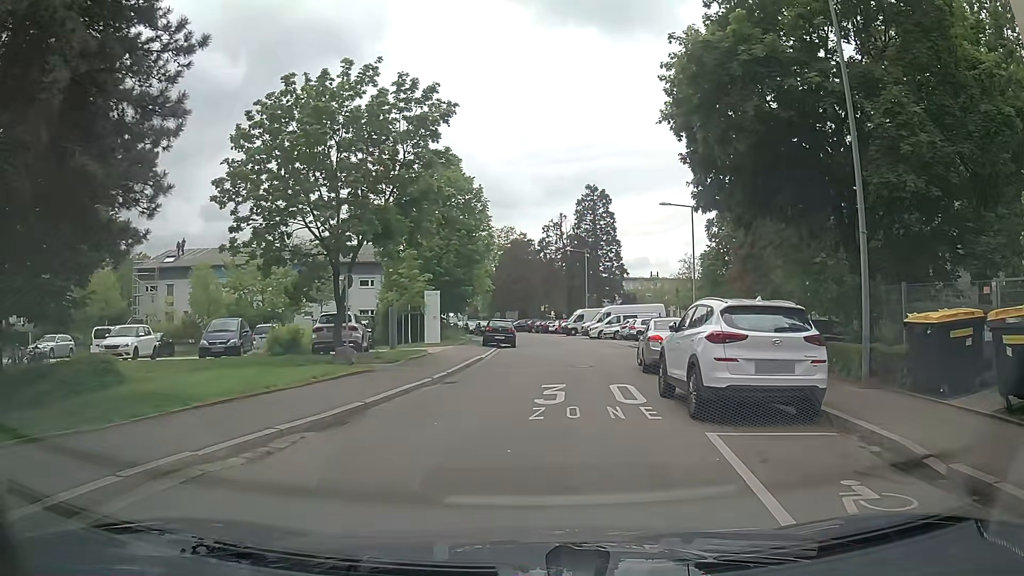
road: residential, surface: asphalt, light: Day
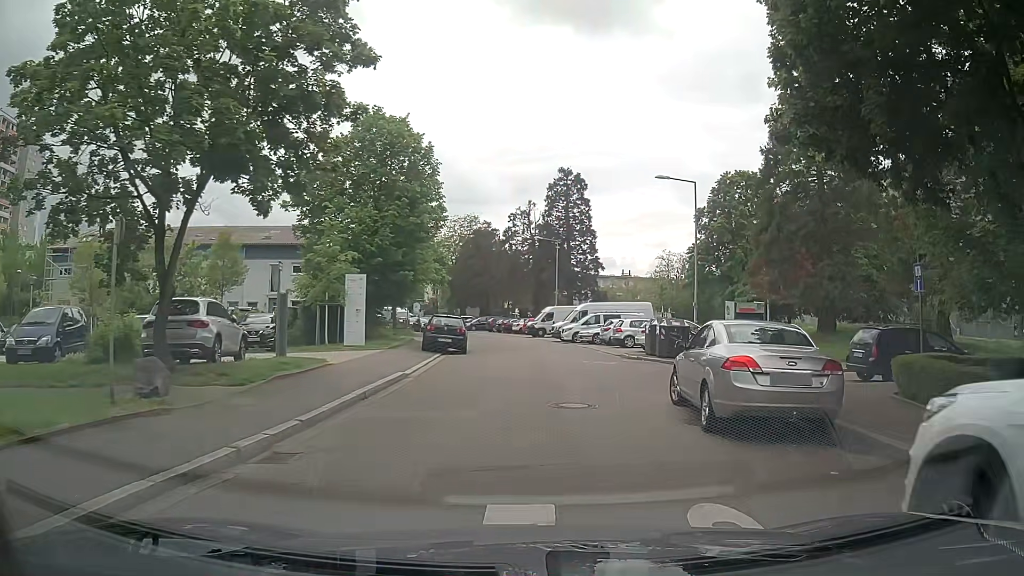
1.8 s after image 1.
(+0.3, +9.4) m; +5°
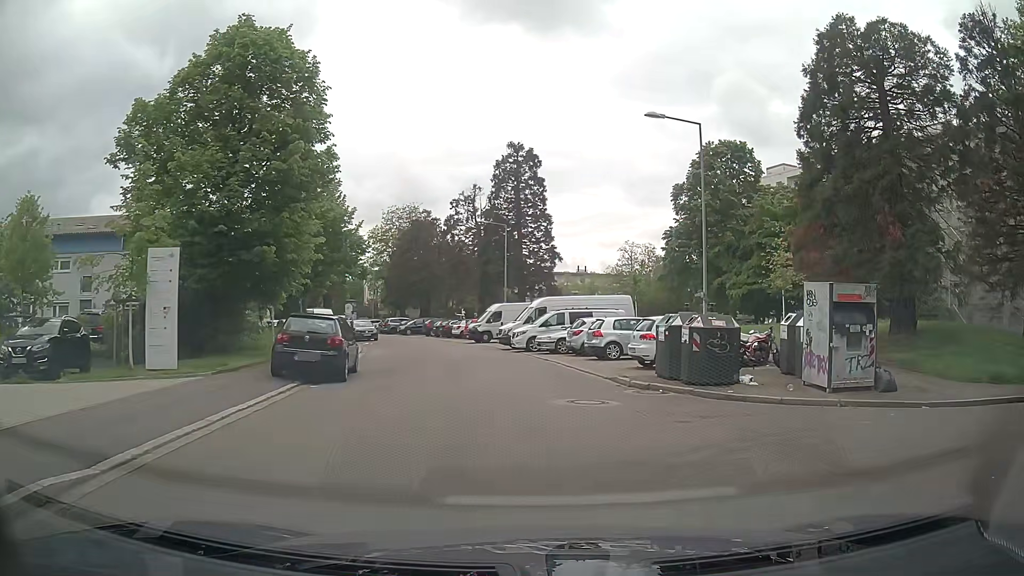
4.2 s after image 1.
(+0.3, +11.3) m; +4°
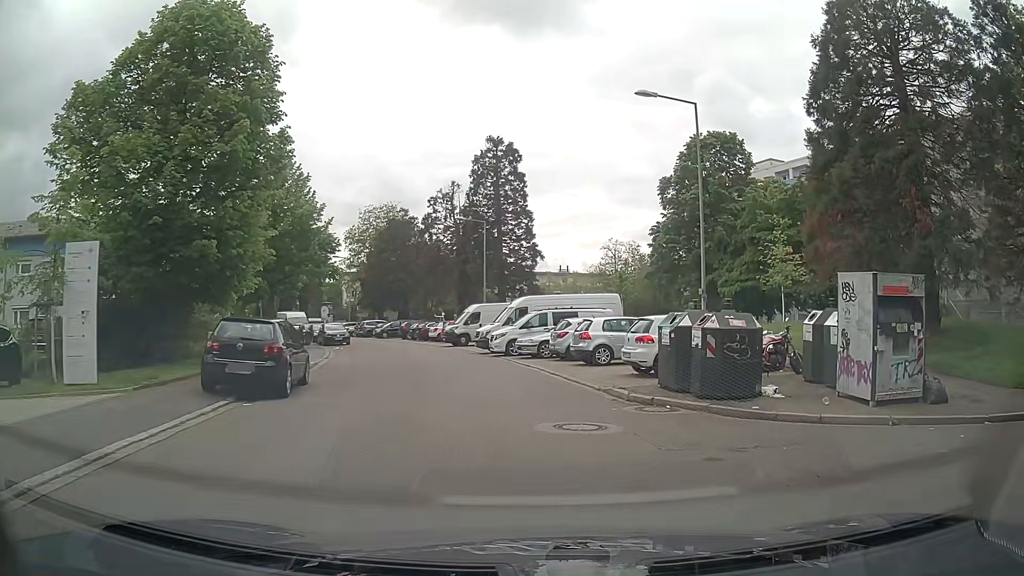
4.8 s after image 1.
(+0.1, +2.6) m; +3°
(0, +10) (-2, +20) (-5, +29) (-8, +39) (-12, +48) (-17, +57) (-23, +65) (-30, +72) (-38, +78) (-45, +85) m
